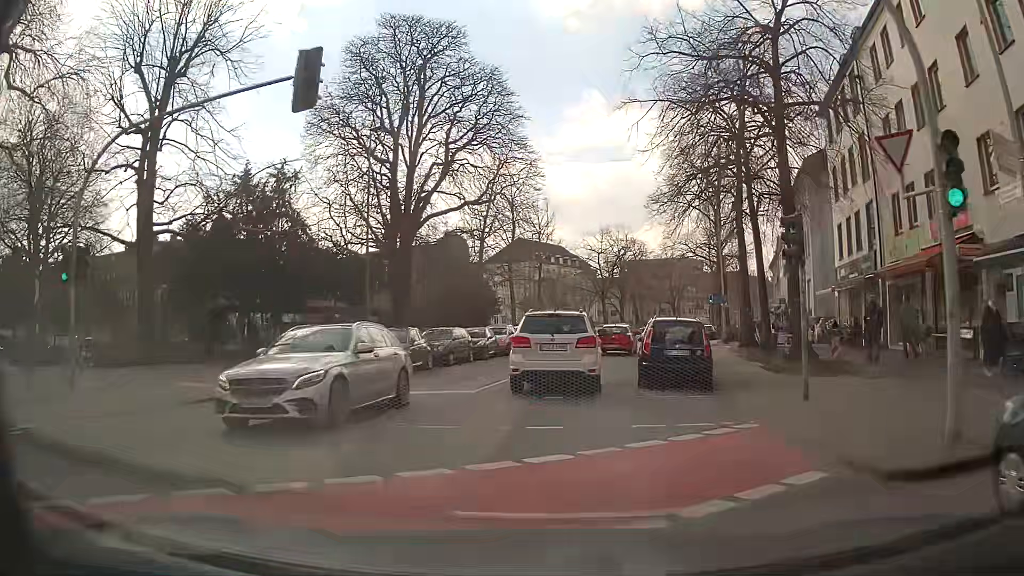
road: secondary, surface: asphalt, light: Day
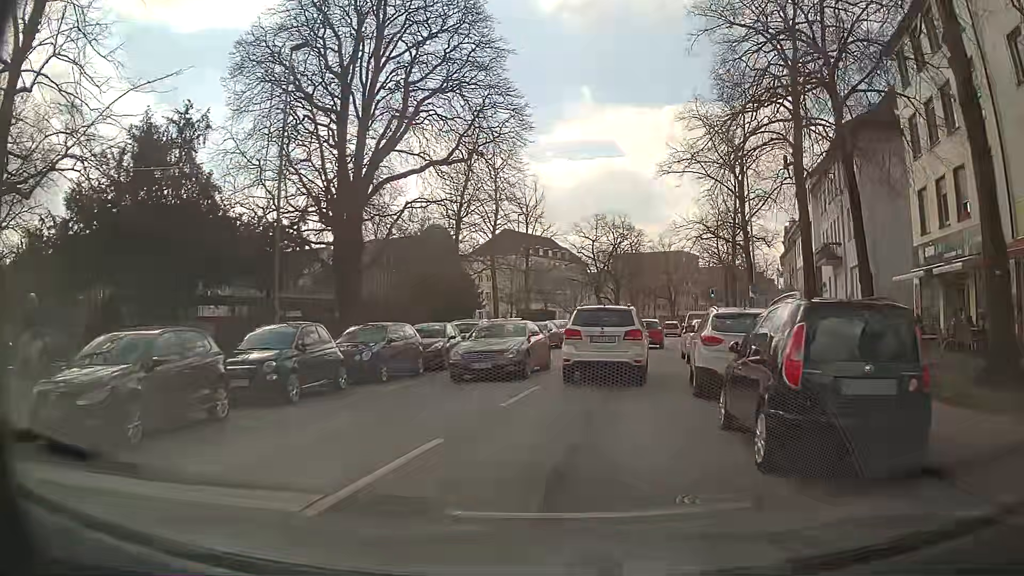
(0.0, +9.5) m; -1°
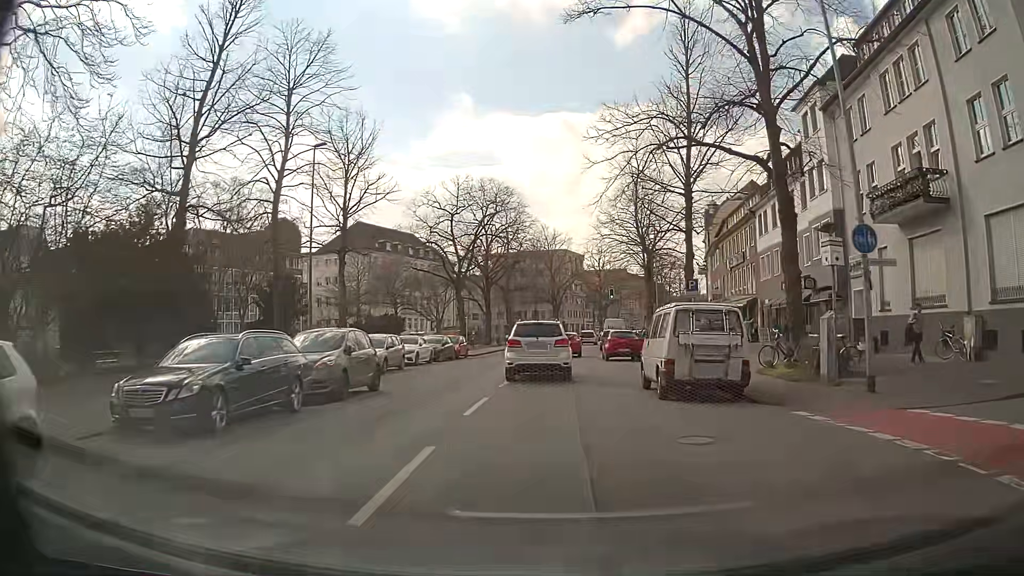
(+3.2, +24.7) m; +12°
(0, +10) (0, +20) (+1, +30) (+1, +40) (+2, +50) (+3, +60) (+4, +70) (+5, +80) (+7, +90) (+9, +99) m
